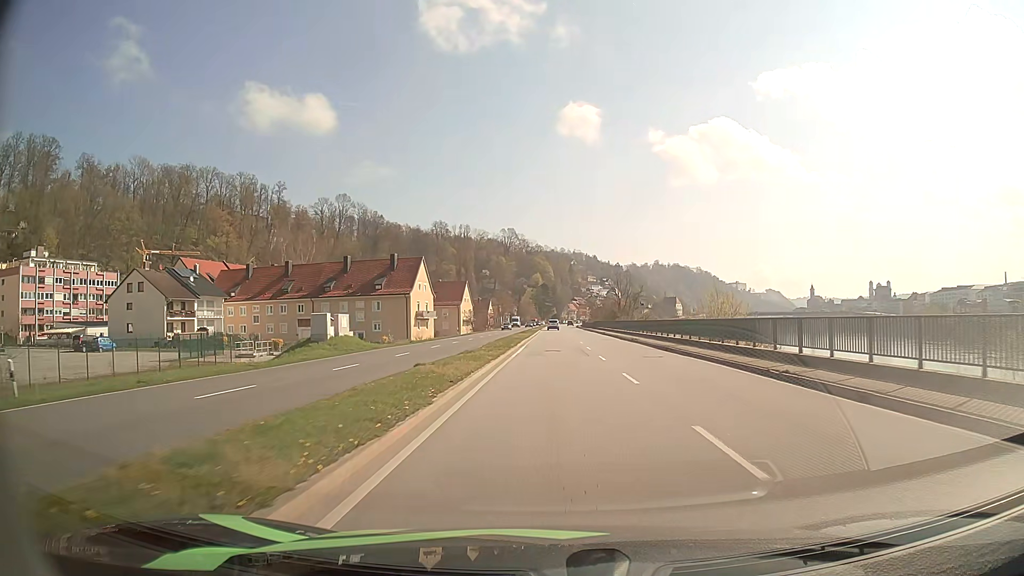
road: primary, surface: asphalt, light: Day
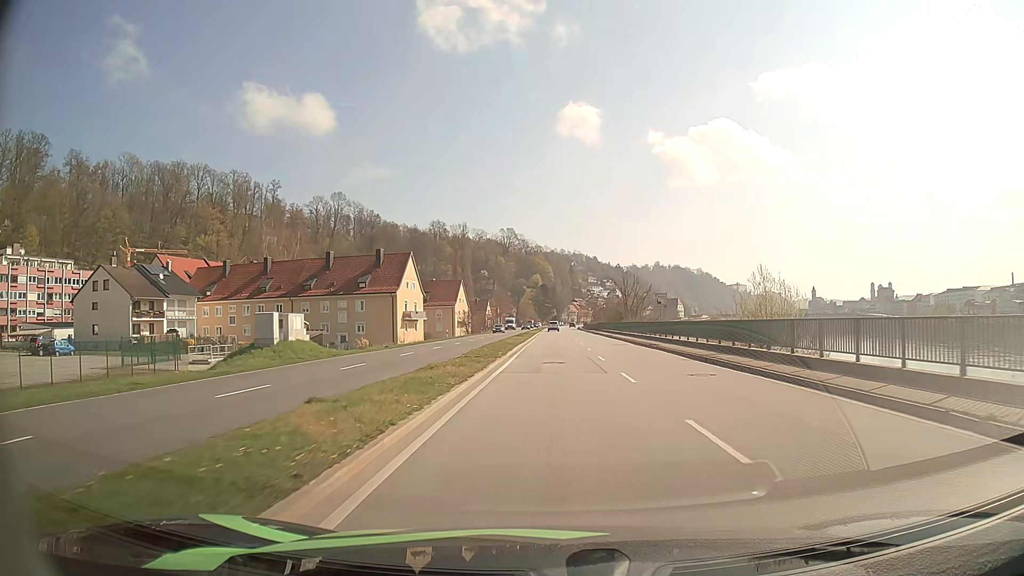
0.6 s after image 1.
(0.0, +8.4) m; 0°
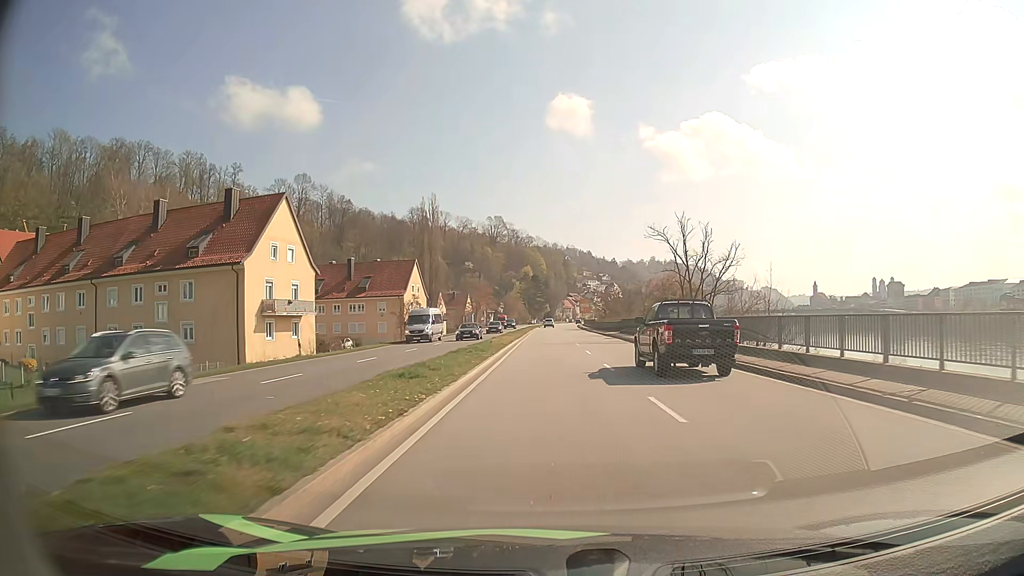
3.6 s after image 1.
(+0.1, +42.6) m; 0°
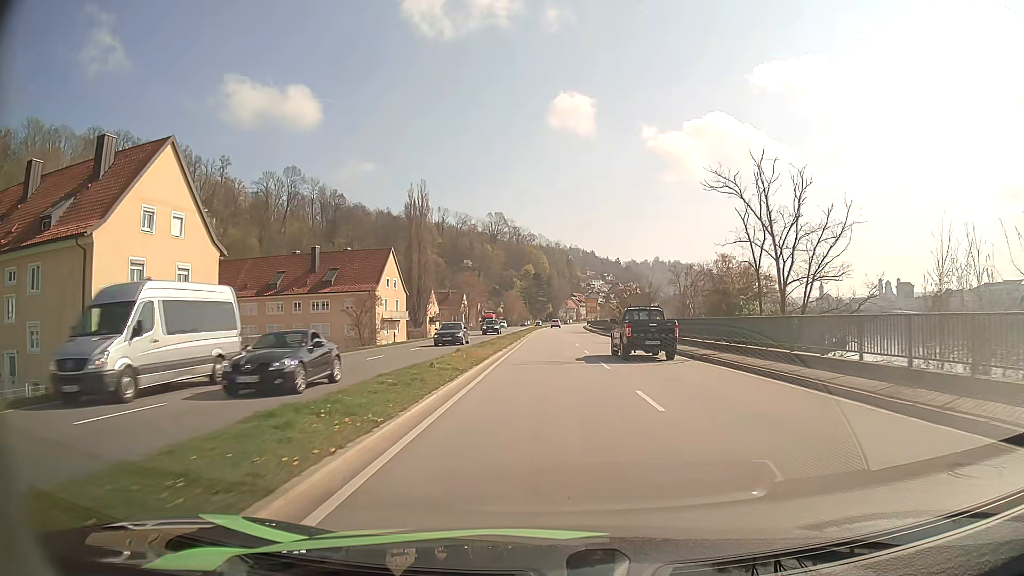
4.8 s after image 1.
(0.0, +17.0) m; 0°
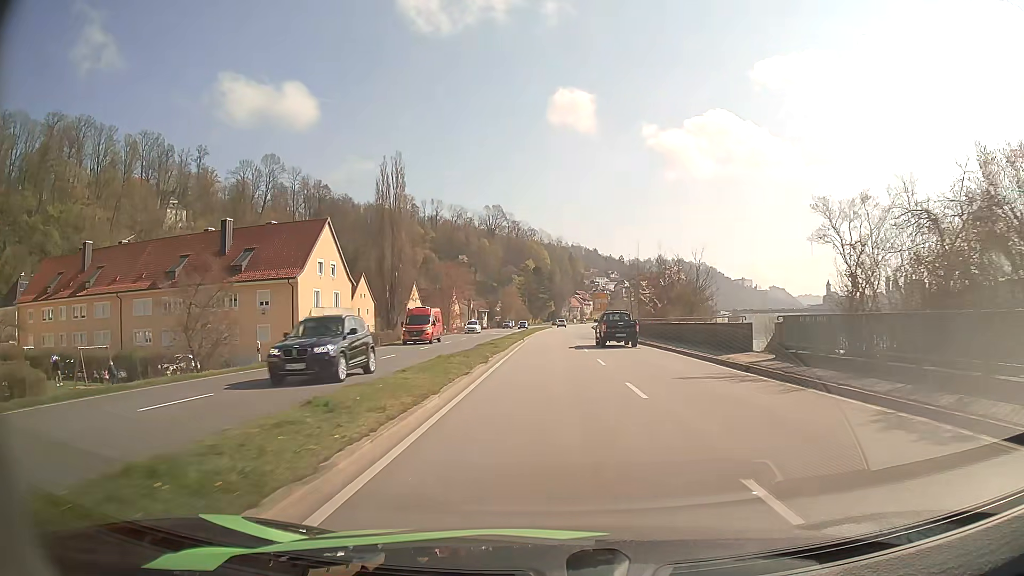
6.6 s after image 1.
(-0.1, +25.4) m; 0°
(0, +10) (0, +20) (0, +30) (0, +40) (0, +50) (0, +60) (0, +70) (+1, +80) (+1, +90) (+1, +100) m
